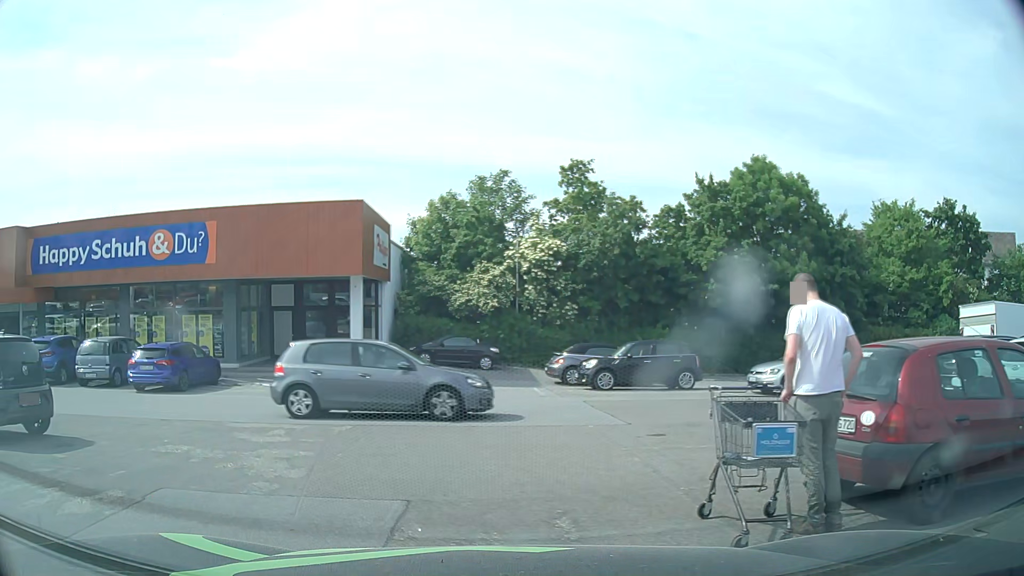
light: Day
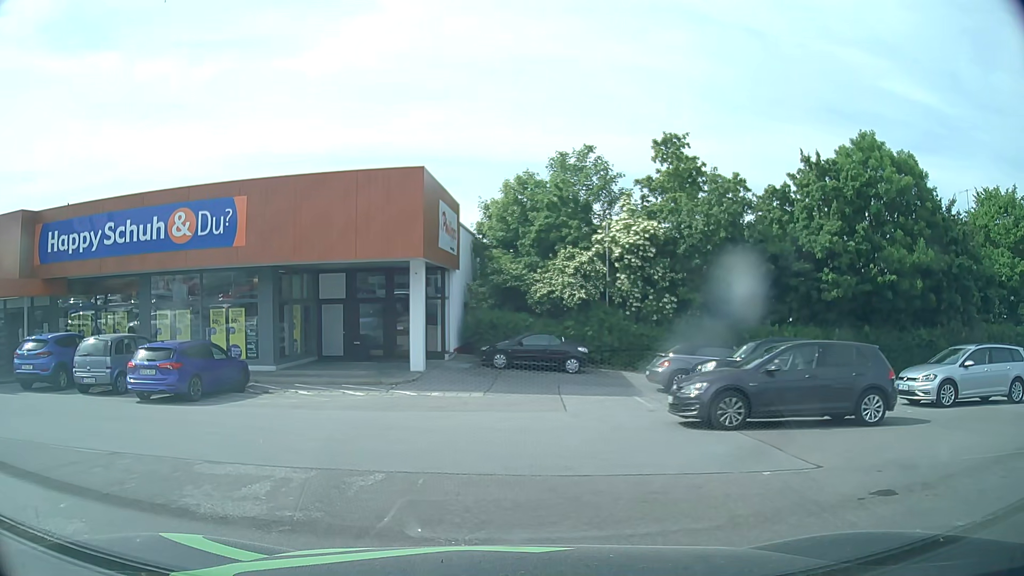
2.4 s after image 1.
(-0.5, +4.3) m; -7°
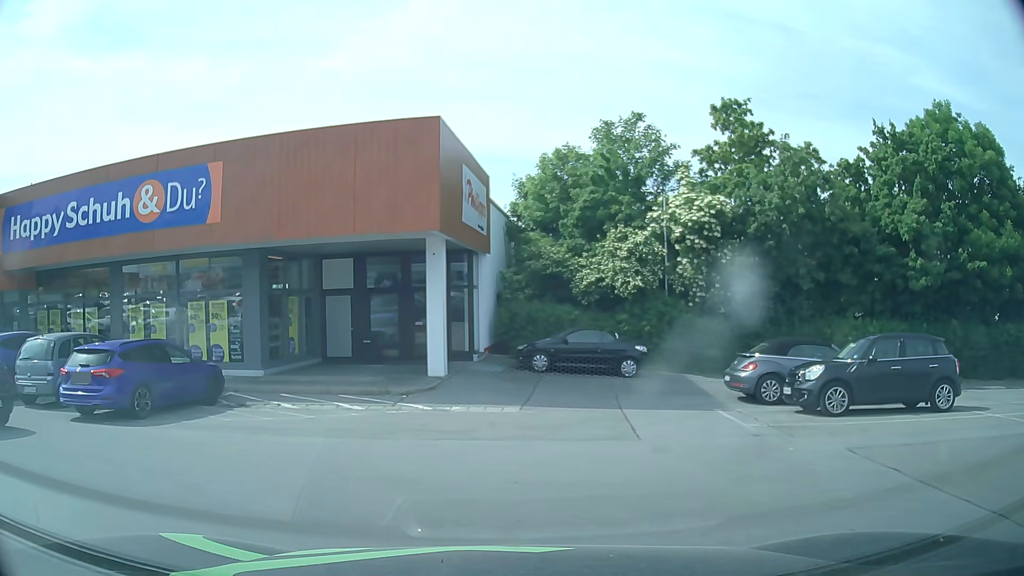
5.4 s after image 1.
(-0.1, +4.3) m; -3°
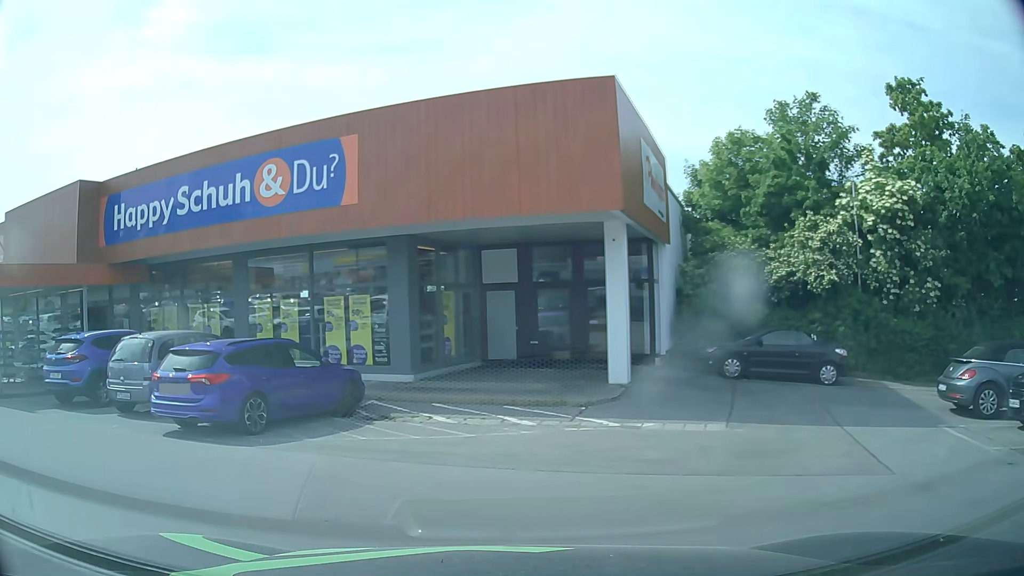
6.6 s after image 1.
(-0.3, +2.5) m; -15°
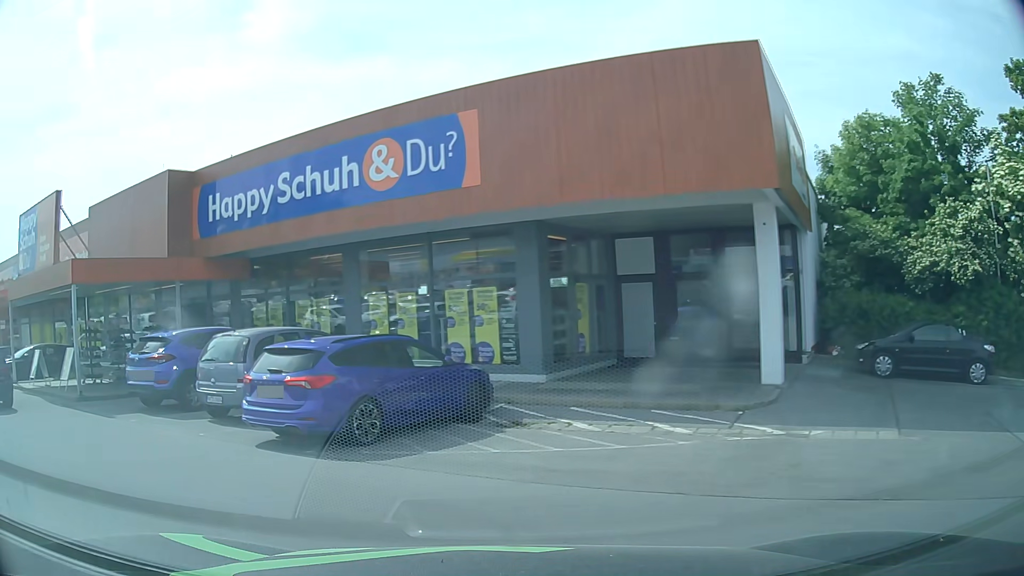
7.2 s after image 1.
(-0.1, +1.5) m; -9°
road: service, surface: asphalt
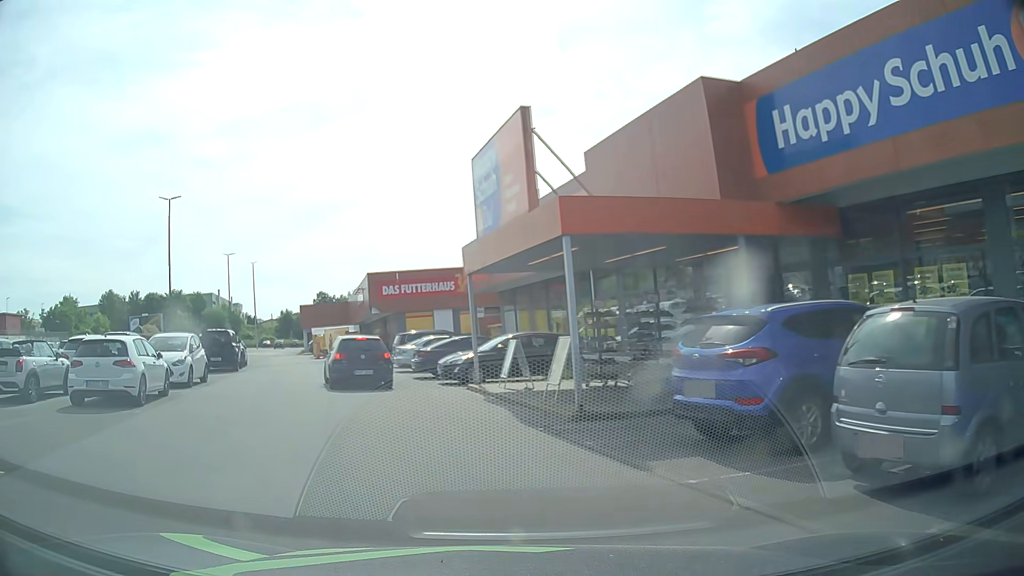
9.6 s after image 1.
(-2.7, +6.1) m; -45°
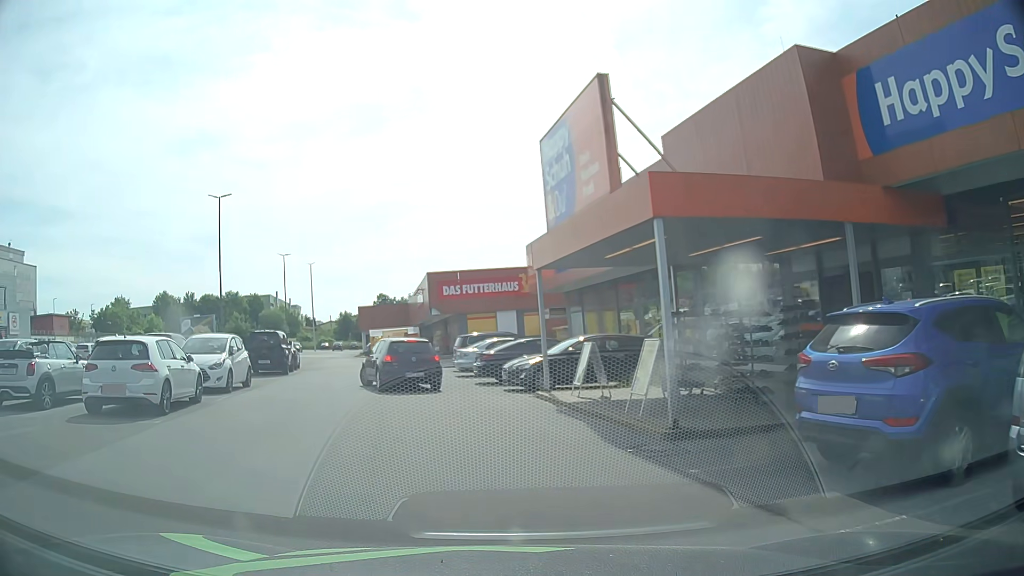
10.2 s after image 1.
(-0.1, +1.7) m; -5°
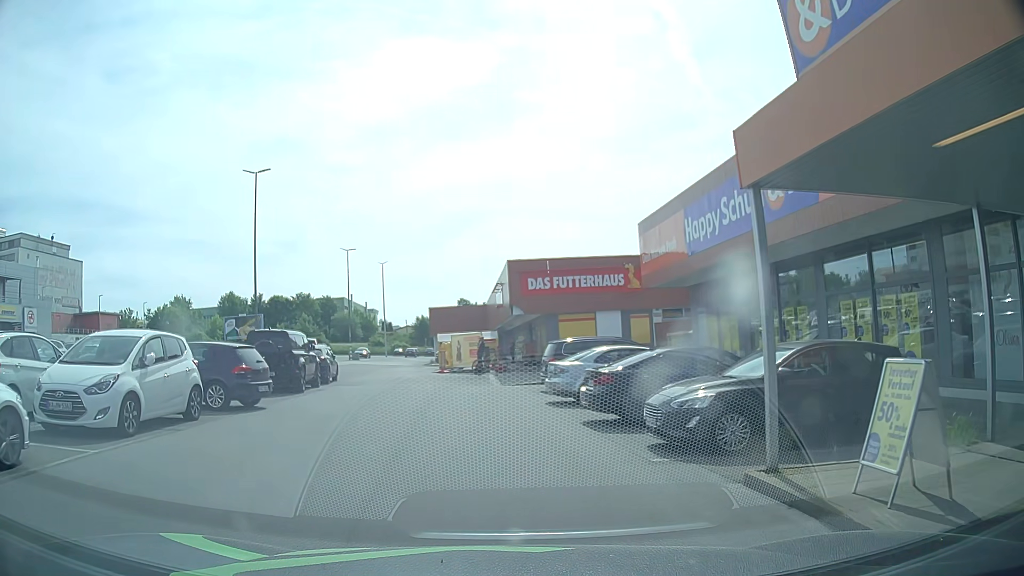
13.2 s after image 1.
(-0.7, +9.0) m; -7°
(-1, +10) (-1, +20) (-2, +30) (-6, +39) (-8, +49) (-9, +59) (-13, +67) (-23, +68) (-33, +67) (-43, +66) m
